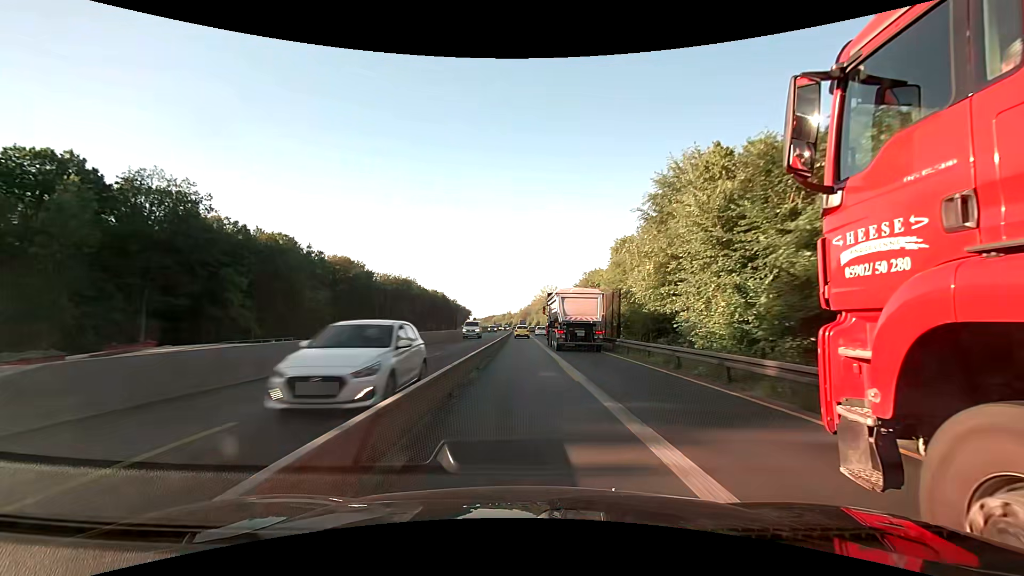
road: motorway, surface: asphalt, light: Day
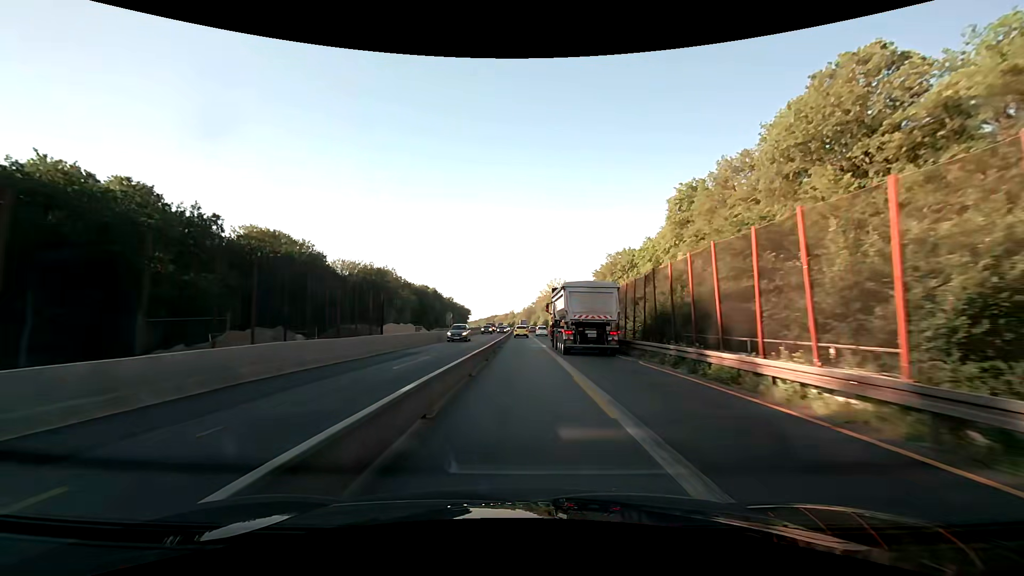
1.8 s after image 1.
(0.0, +38.5) m; 0°
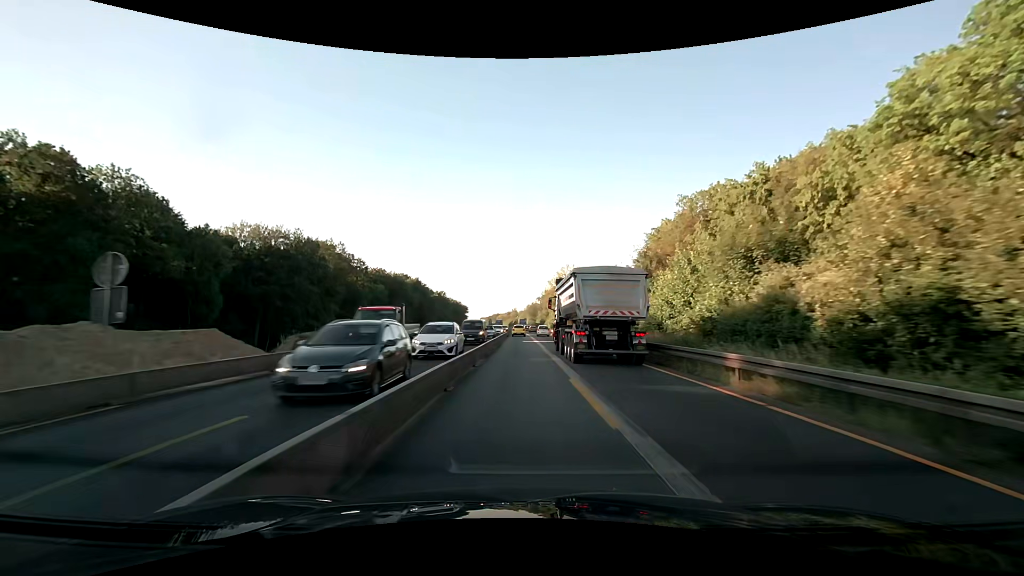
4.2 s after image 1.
(-0.6, +51.3) m; -1°
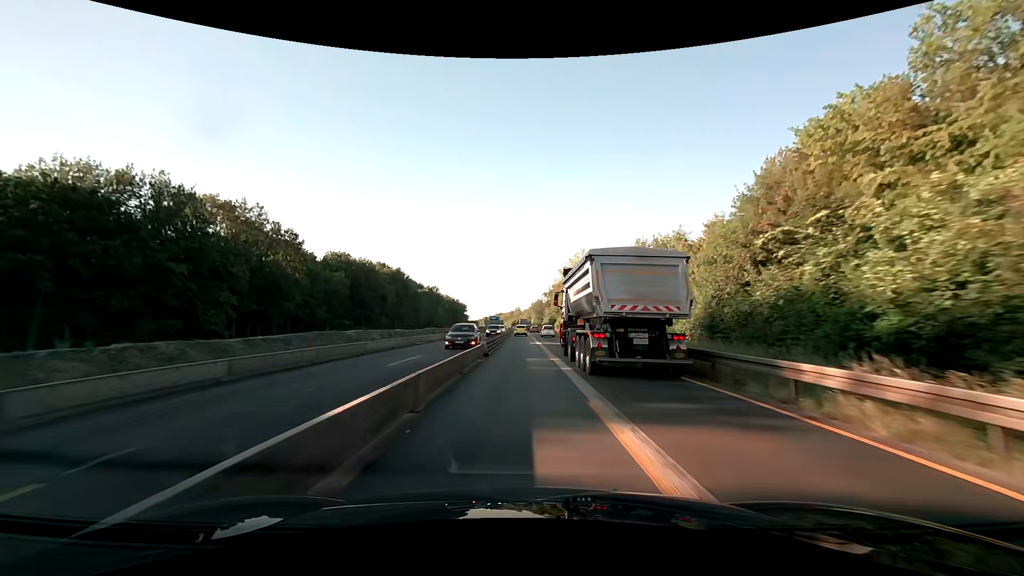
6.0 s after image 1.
(-0.3, +38.6) m; -1°
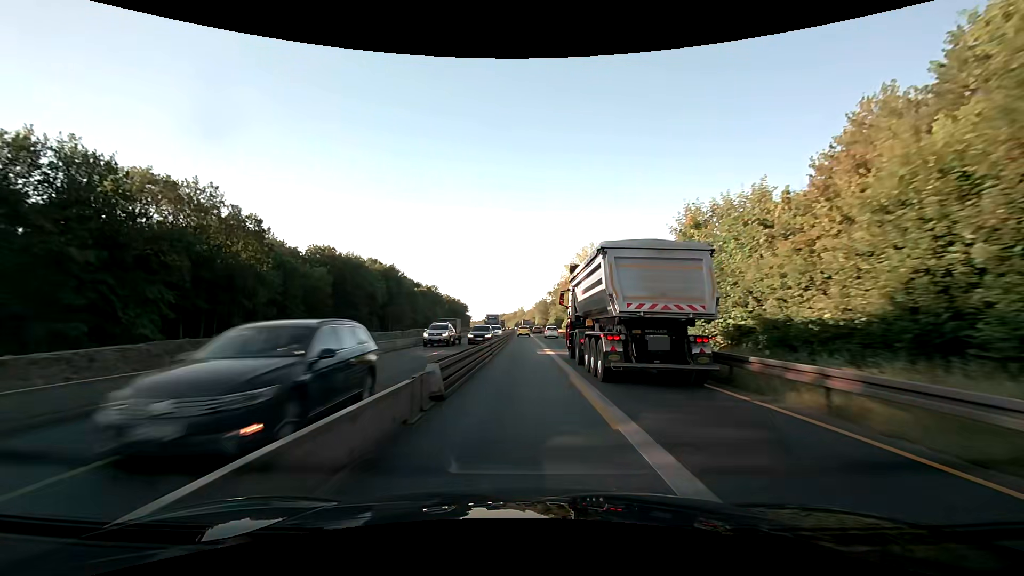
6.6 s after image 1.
(0.0, +12.9) m; 0°
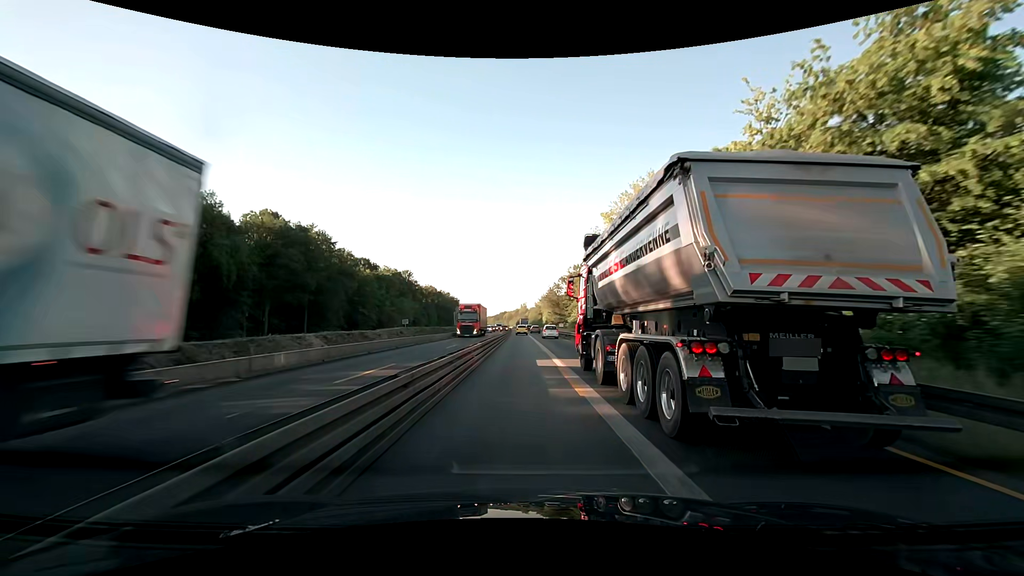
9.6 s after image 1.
(0.0, +64.6) m; 0°
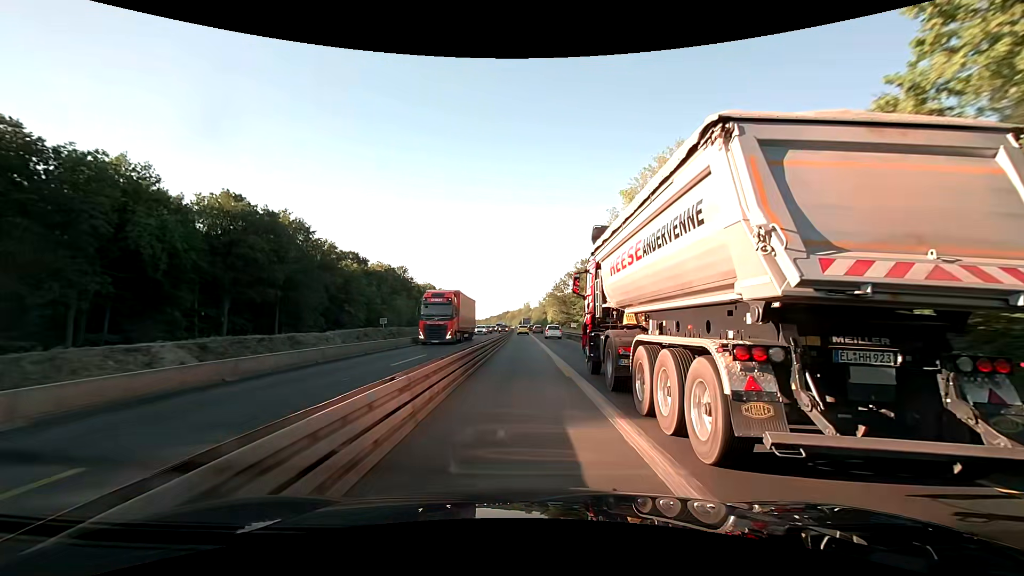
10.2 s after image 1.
(0.0, +12.9) m; 0°
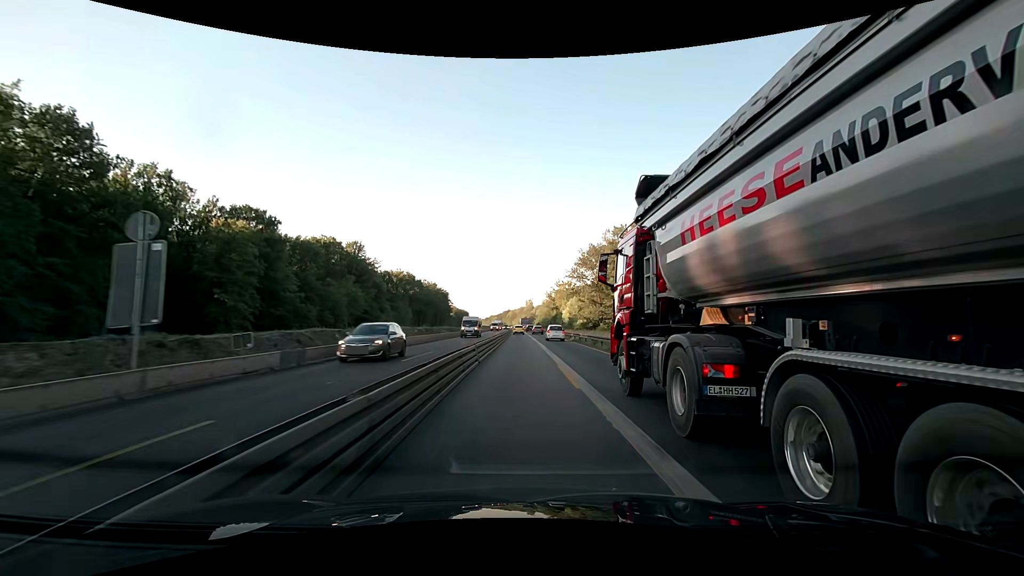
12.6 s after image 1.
(-0.2, +51.6) m; 0°
(0, +10) (0, +20) (0, +30) (0, +40) (0, +50) (0, +60) (-1, +70) (-1, +80) (-1, +90) (-1, +100) m
